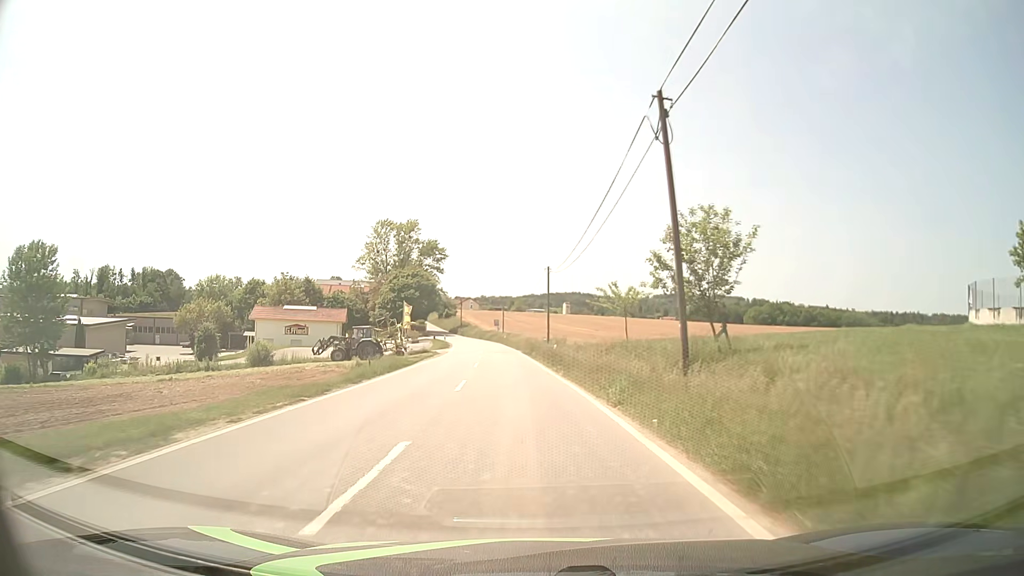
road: tertiary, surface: asphalt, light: Day
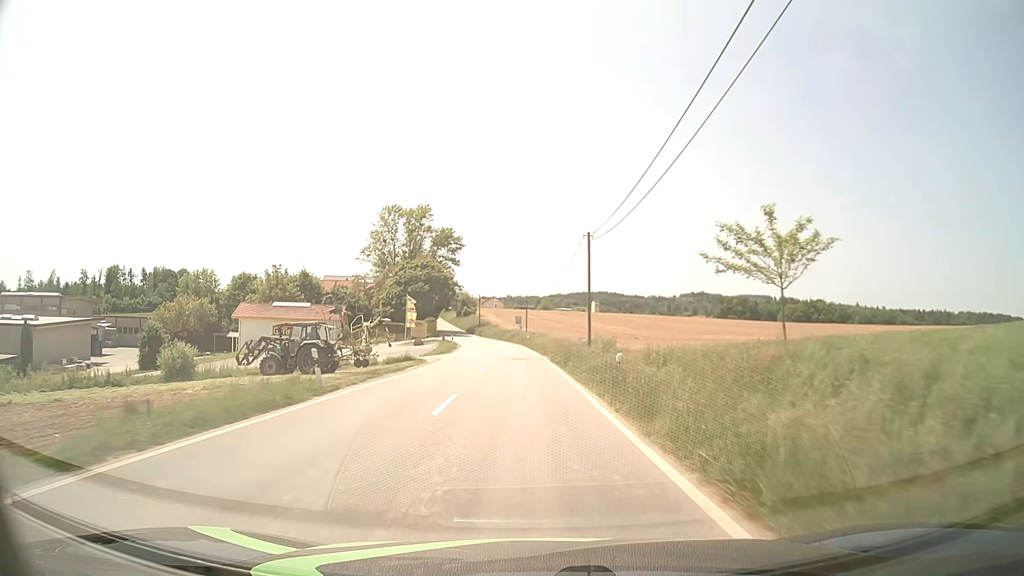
(-0.4, +17.3) m; -2°
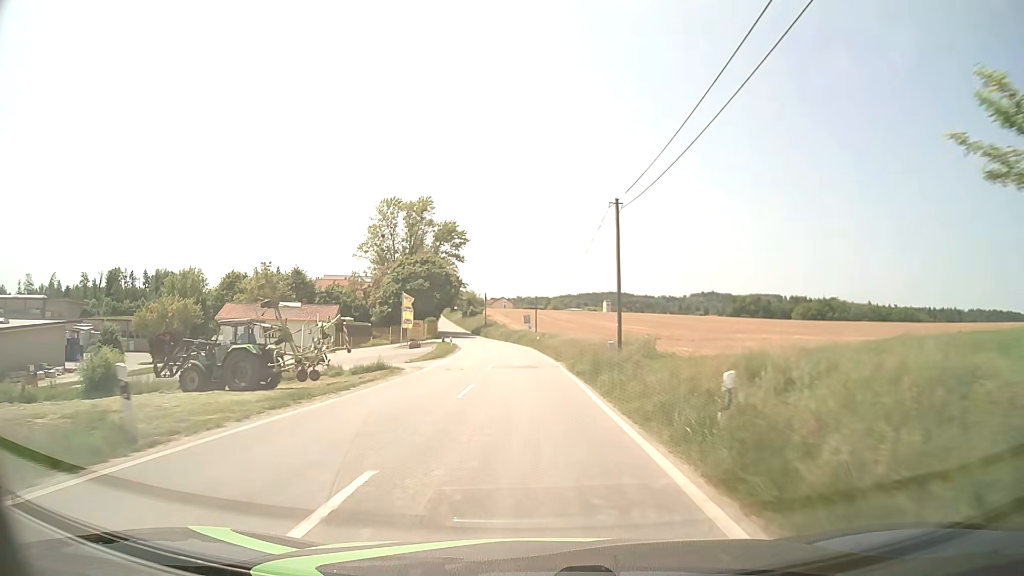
(-0.1, +8.8) m; -1°
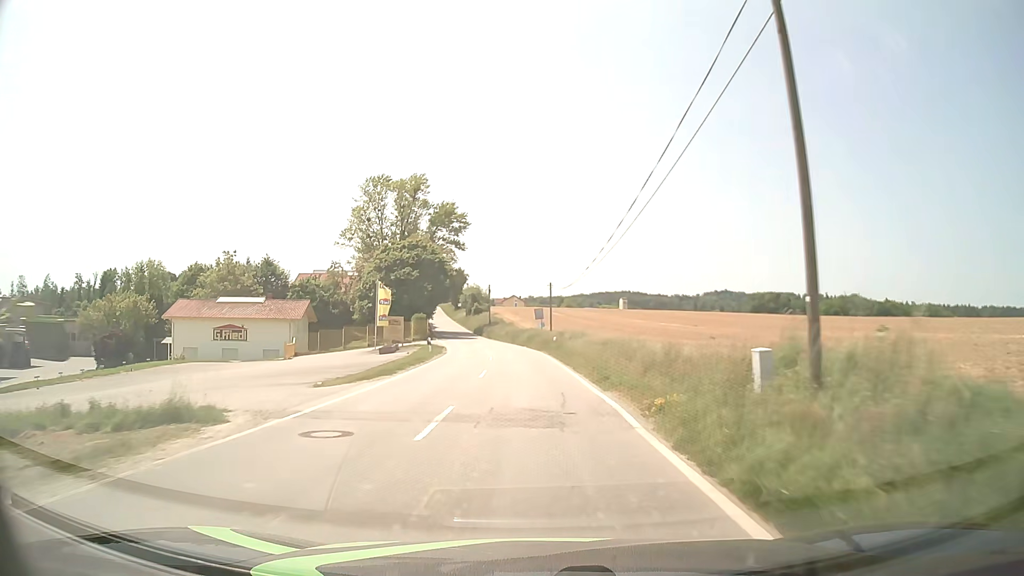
(-0.2, +17.9) m; -1°
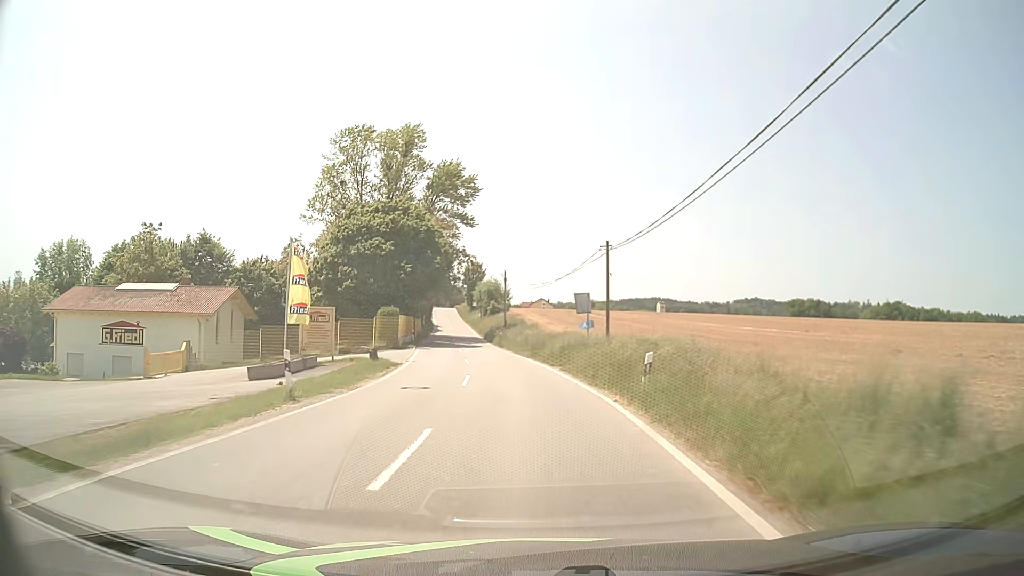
(-0.5, +27.1) m; -2°
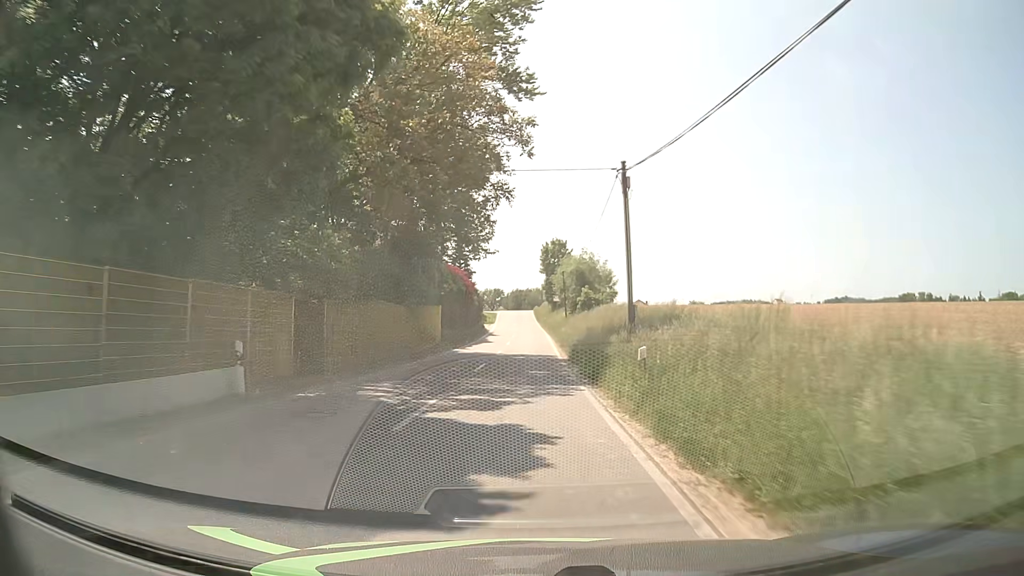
(-3.0, +45.0) m; -7°
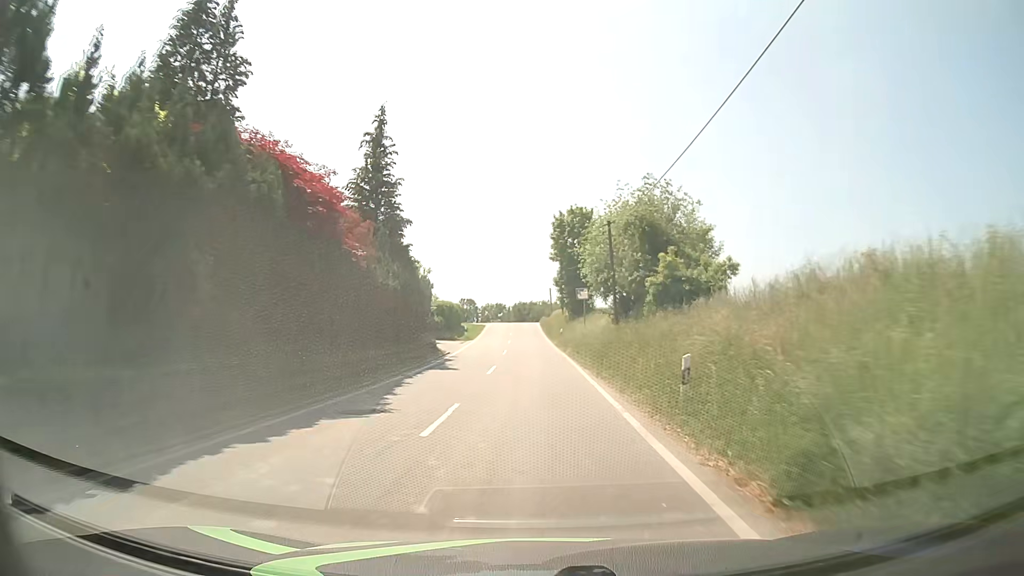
(-0.5, +36.1) m; -1°
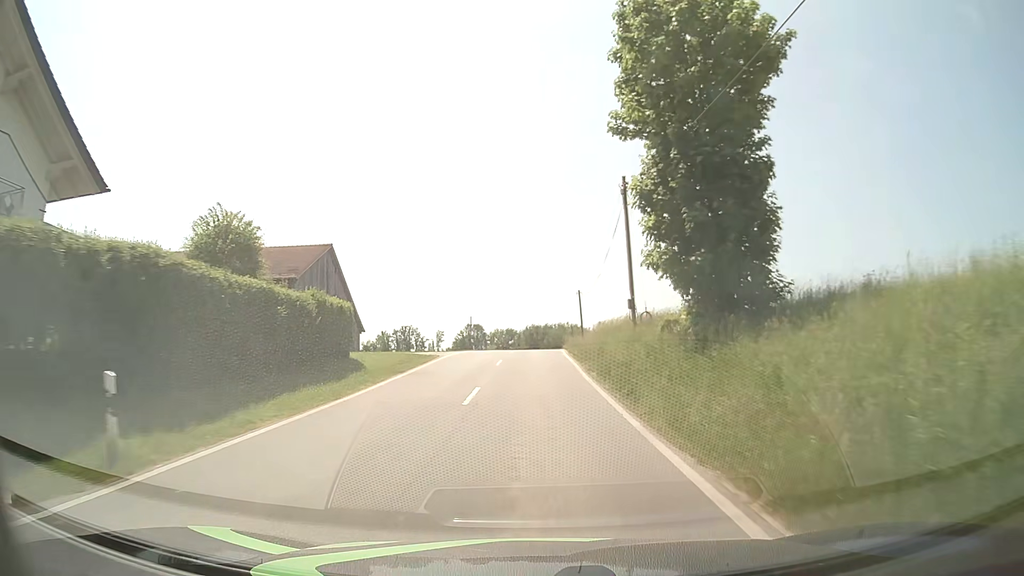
(-0.5, +44.6) m; -1°
(0, +10) (0, +20) (0, +30) (0, +40) (0, +50) (0, +60) (+1, +70) (+1, +80) (+1, +90) (+2, +100) m
